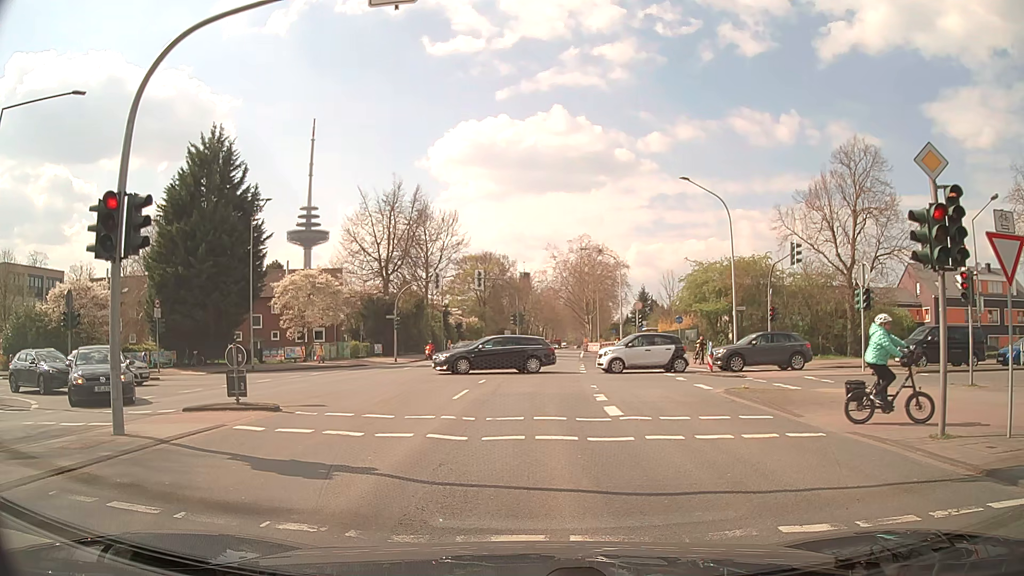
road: secondary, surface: asphalt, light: Day
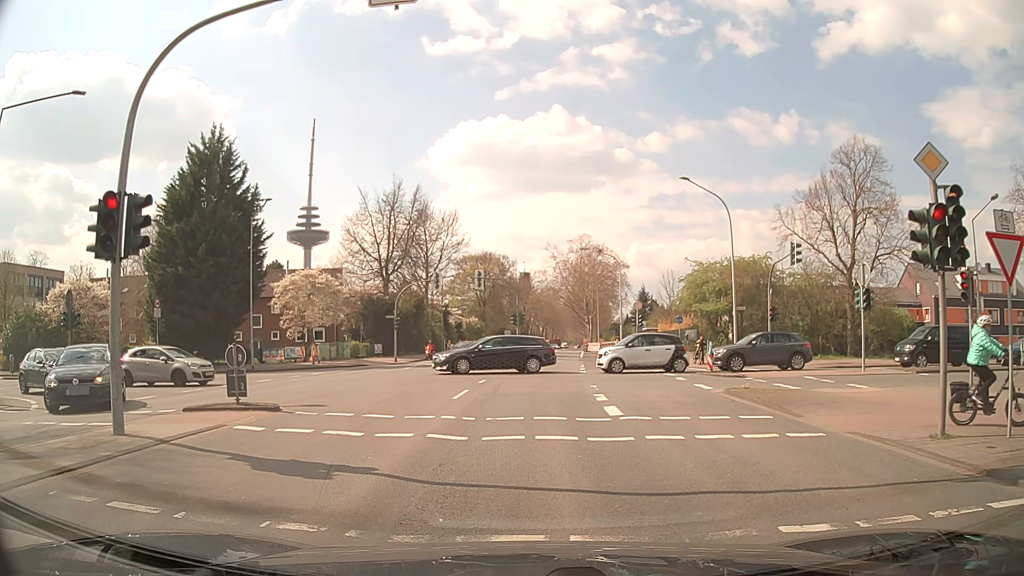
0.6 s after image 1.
(0.0, 0.0) m; 0°
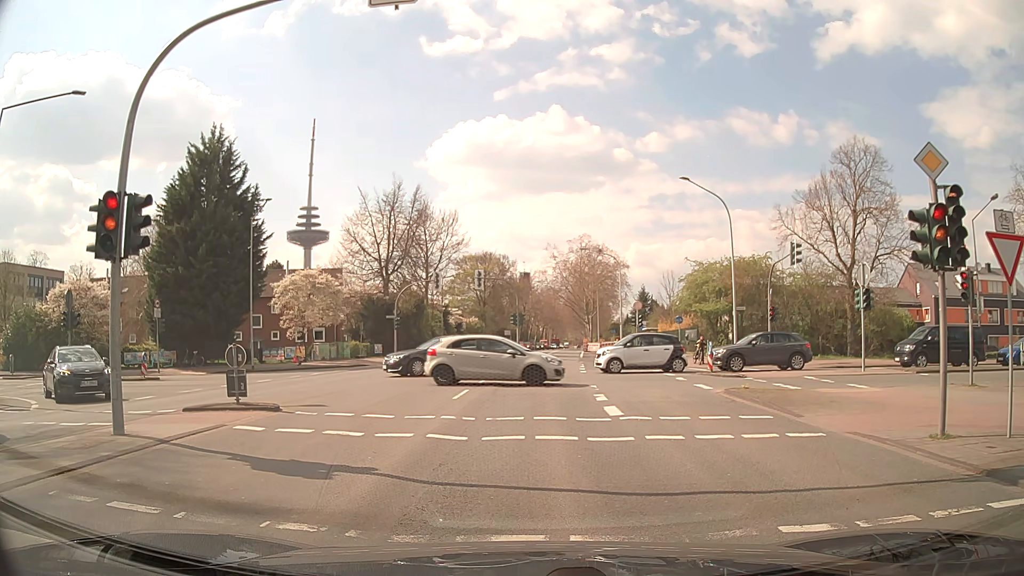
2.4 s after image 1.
(0.0, 0.0) m; 0°
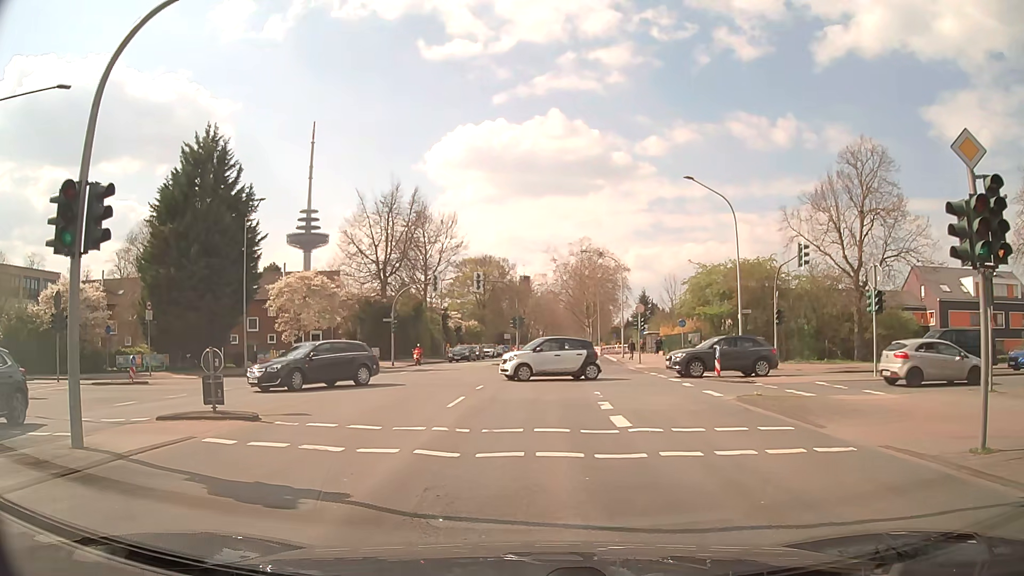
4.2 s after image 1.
(0.0, +1.1) m; -1°
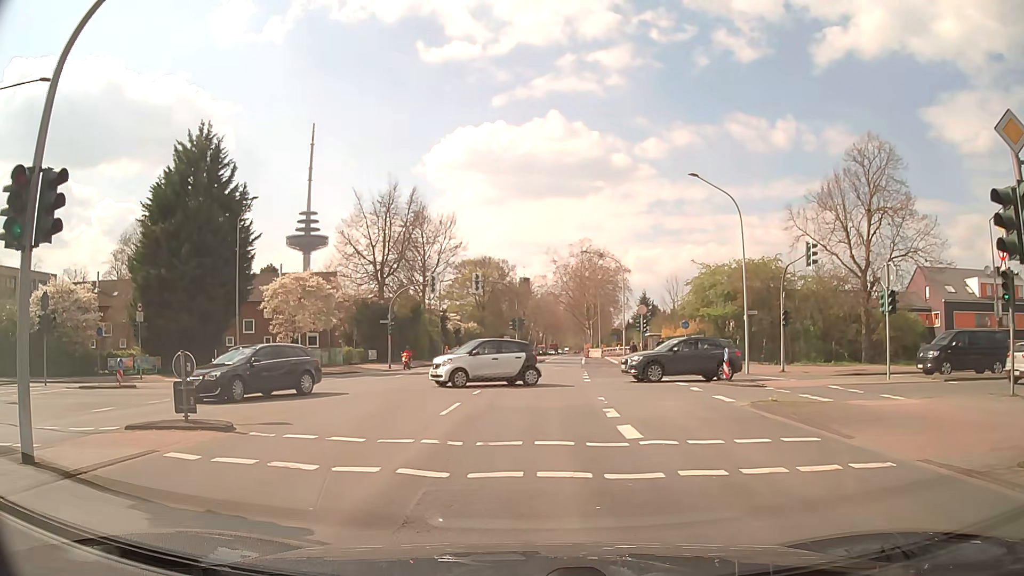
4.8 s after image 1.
(0.0, +1.1) m; 0°
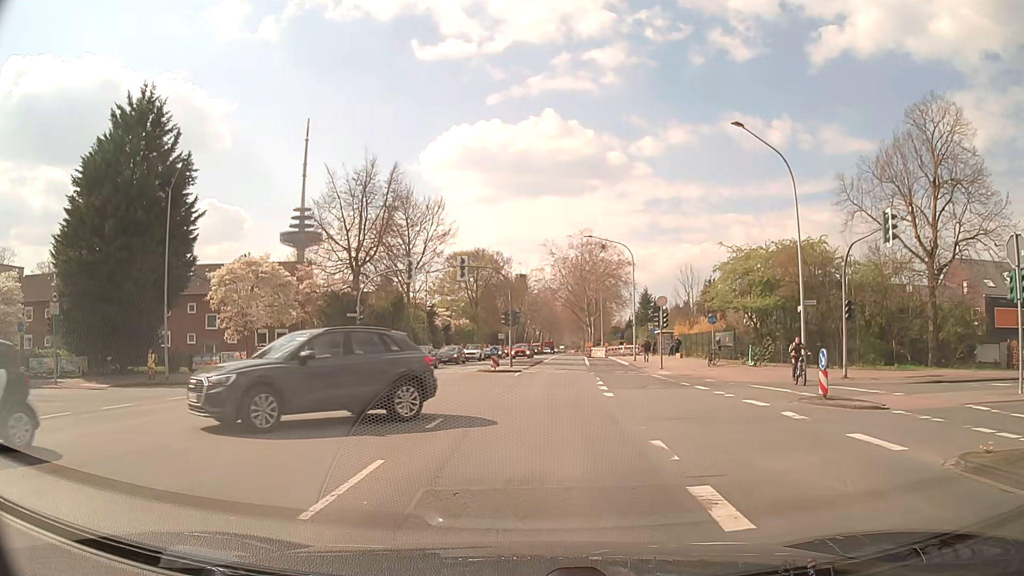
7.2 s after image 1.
(0.0, +8.4) m; -1°
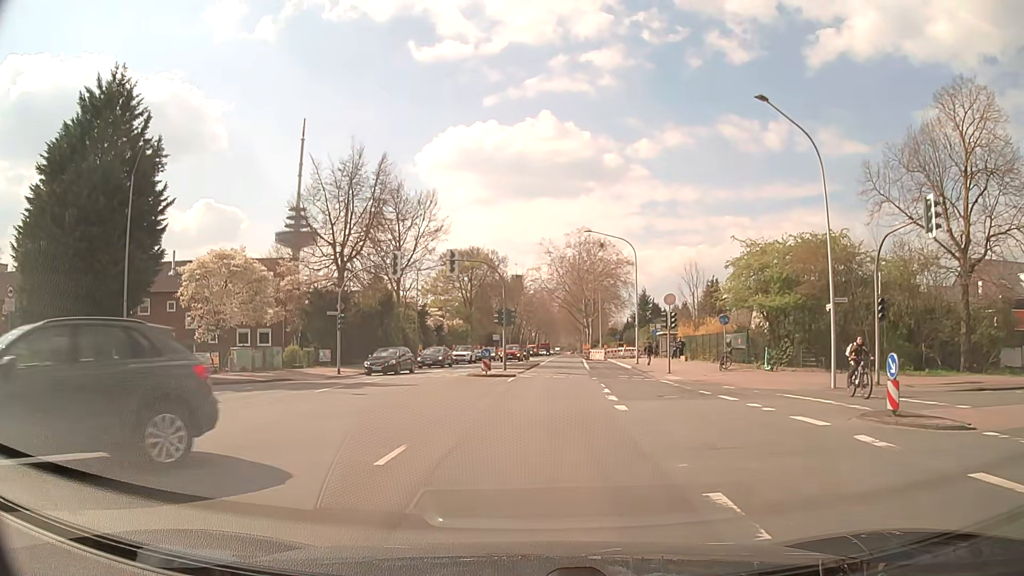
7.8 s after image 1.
(0.0, +3.5) m; +1°
(0, +10) (+1, +20) (+1, +30) (+2, +40) (+3, +50) (+3, +60) (+4, +70) (+5, +80) (+5, +90) (+6, +100) m
